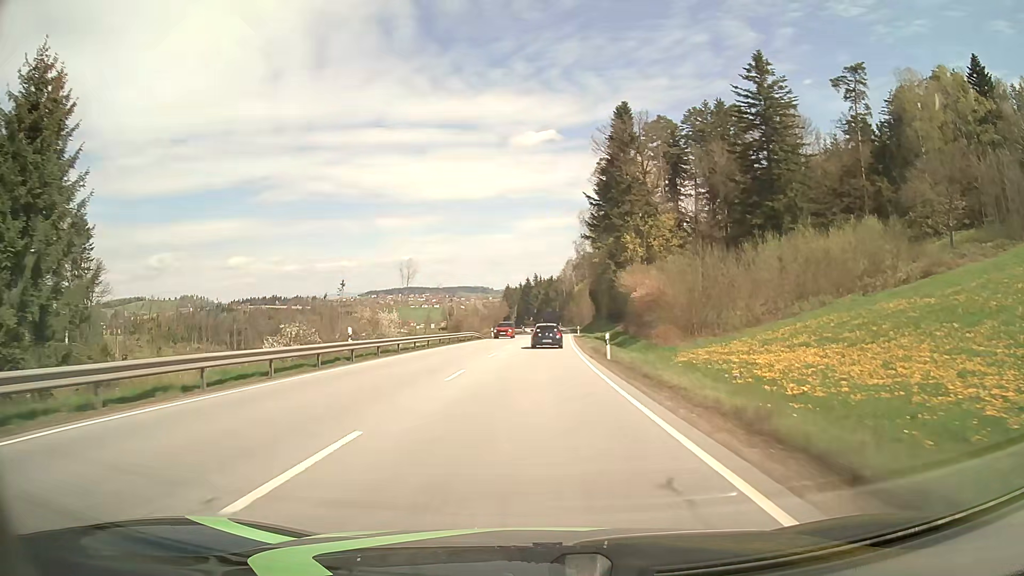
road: primary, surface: asphalt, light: Day
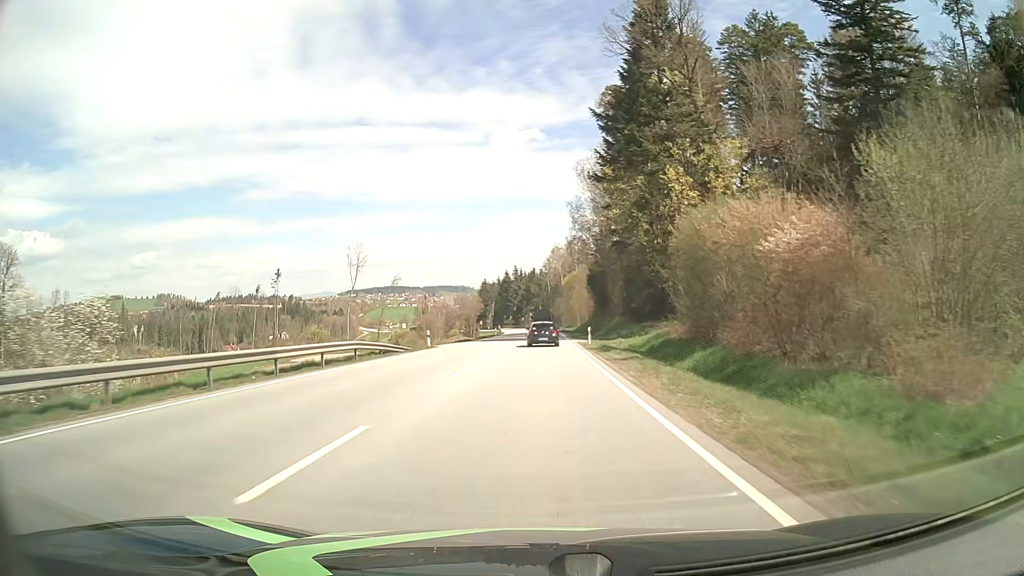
(+0.5, +35.7) m; +2°
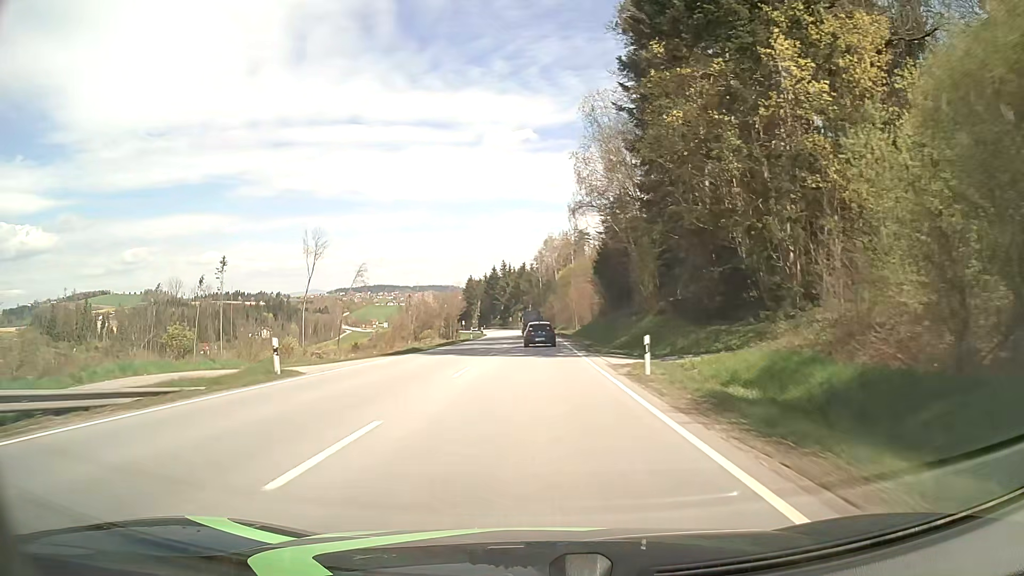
(+0.2, +23.7) m; +1°
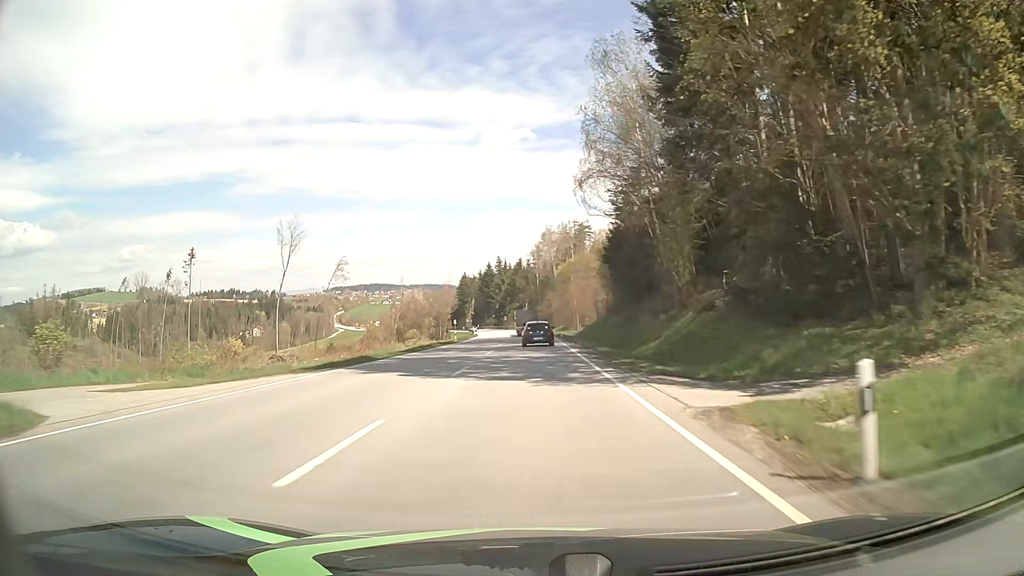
(0.0, +11.8) m; 0°
